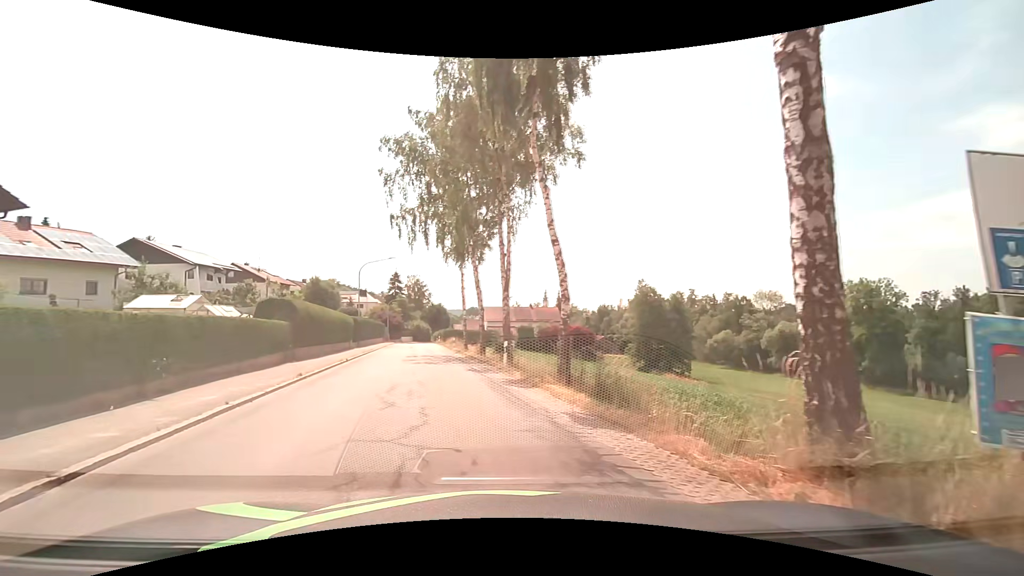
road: tertiary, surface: asphalt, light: Day
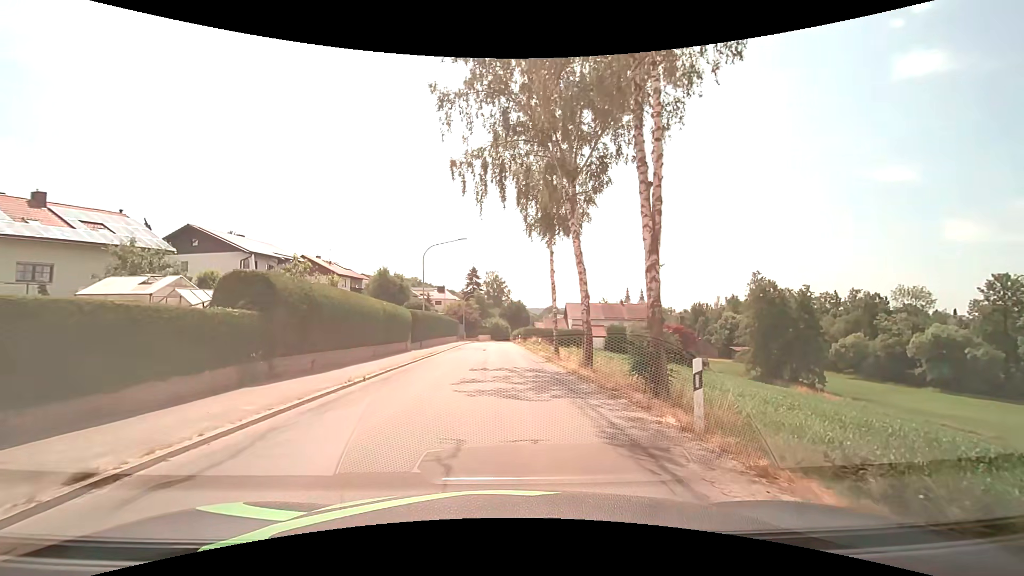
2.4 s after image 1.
(-1.3, +11.4) m; -9°
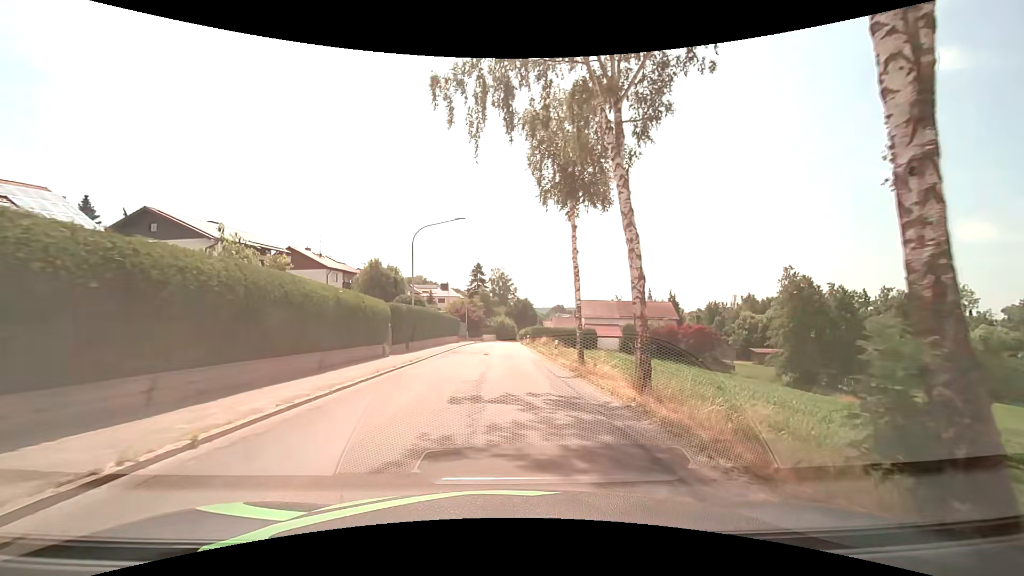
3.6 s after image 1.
(0.0, +7.9) m; -1°
